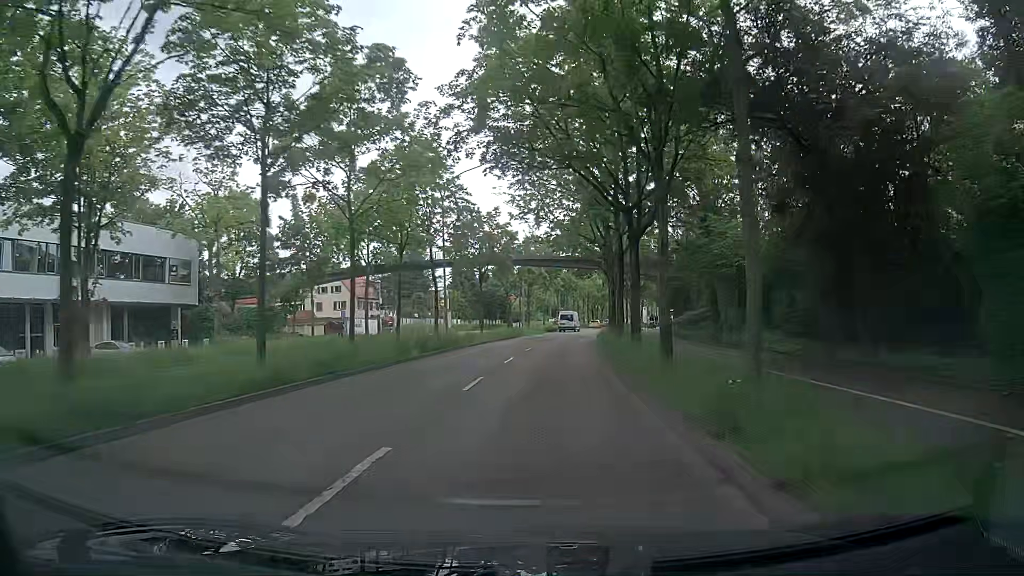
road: primary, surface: asphalt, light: Day
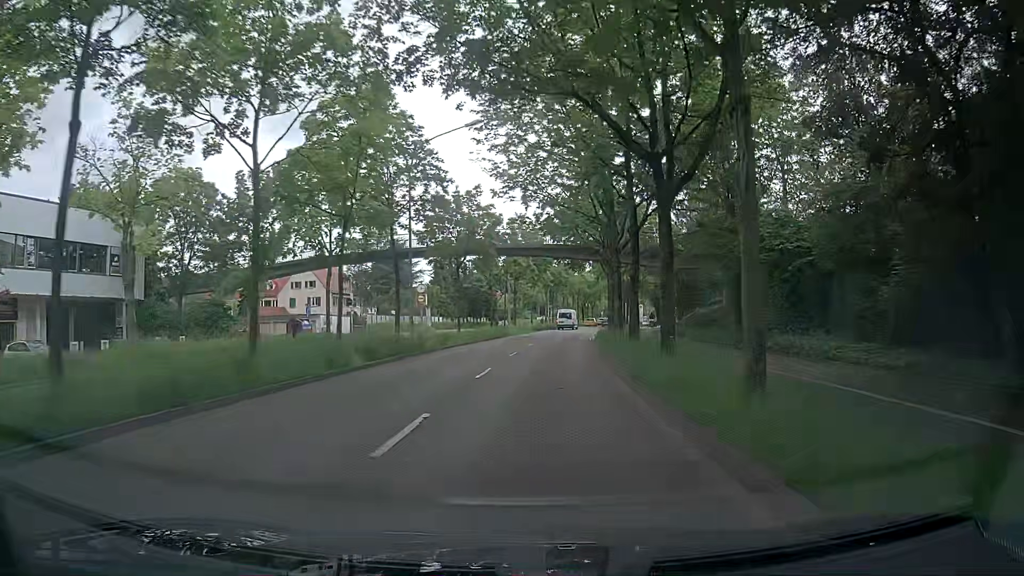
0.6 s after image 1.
(+0.1, +6.8) m; +1°
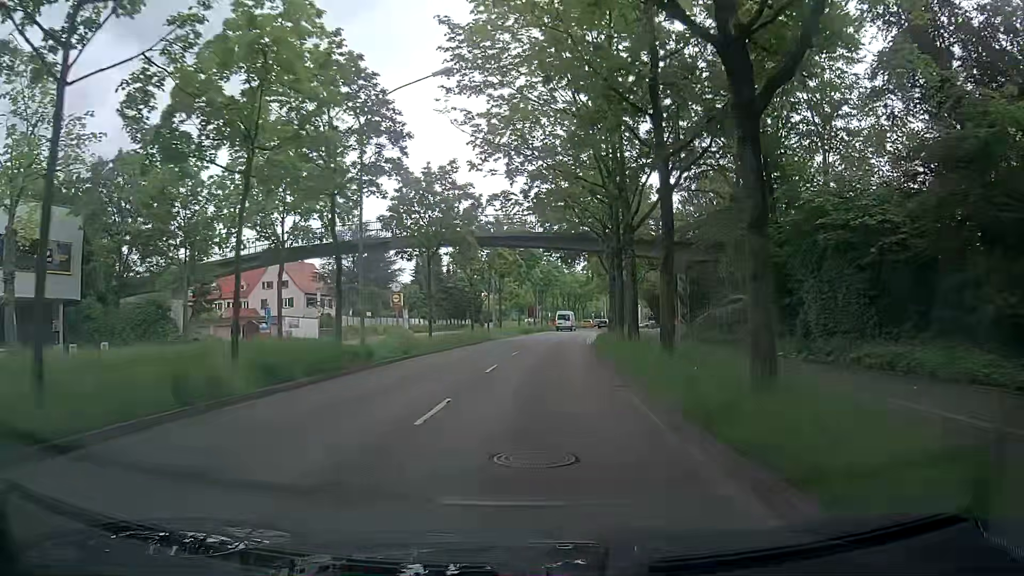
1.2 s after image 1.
(+0.1, +6.8) m; +1°
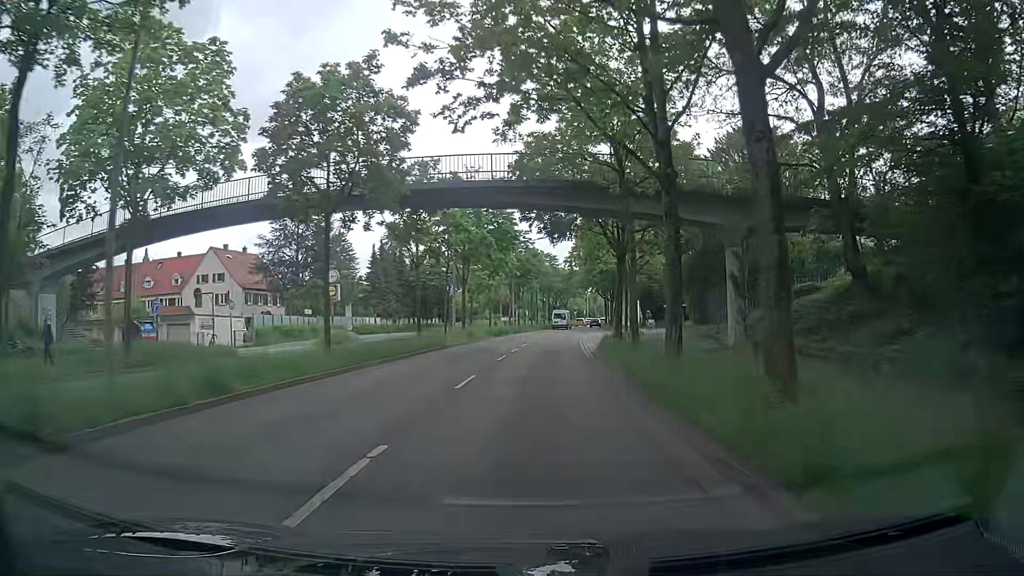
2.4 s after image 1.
(+0.1, +13.6) m; +1°
